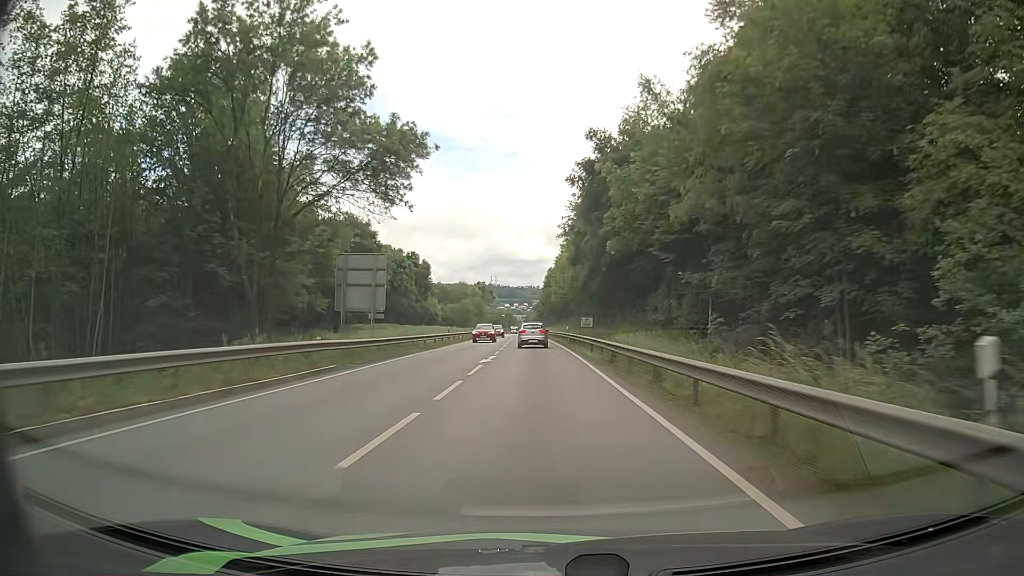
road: primary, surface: asphalt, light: Day
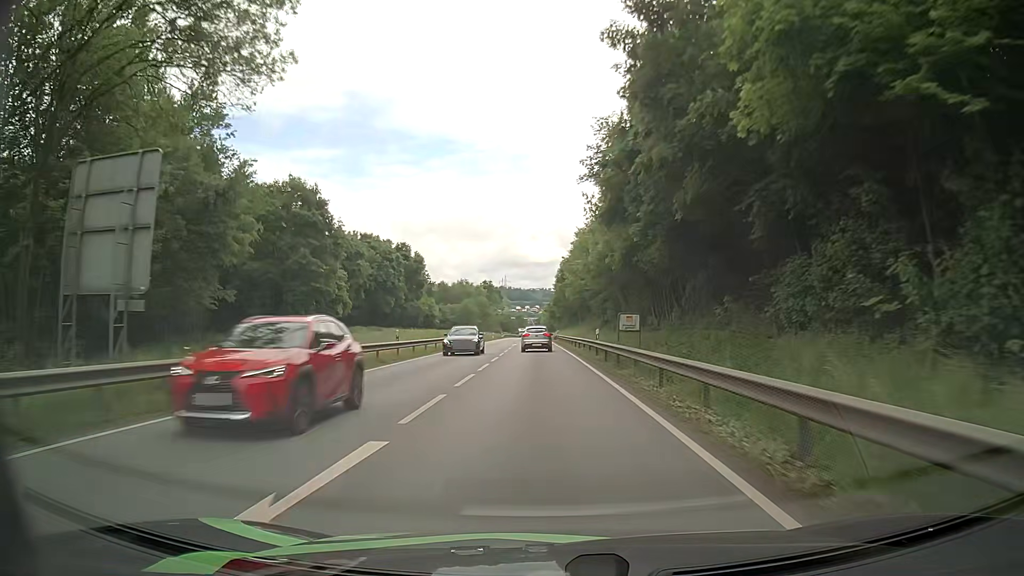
(-0.2, +21.1) m; -1°
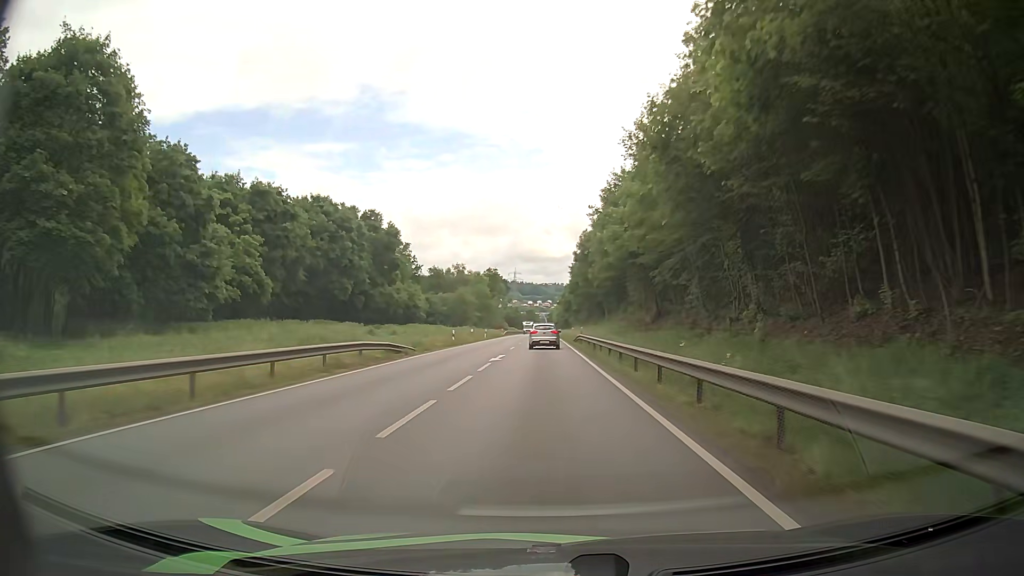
(-0.3, +31.2) m; -1°
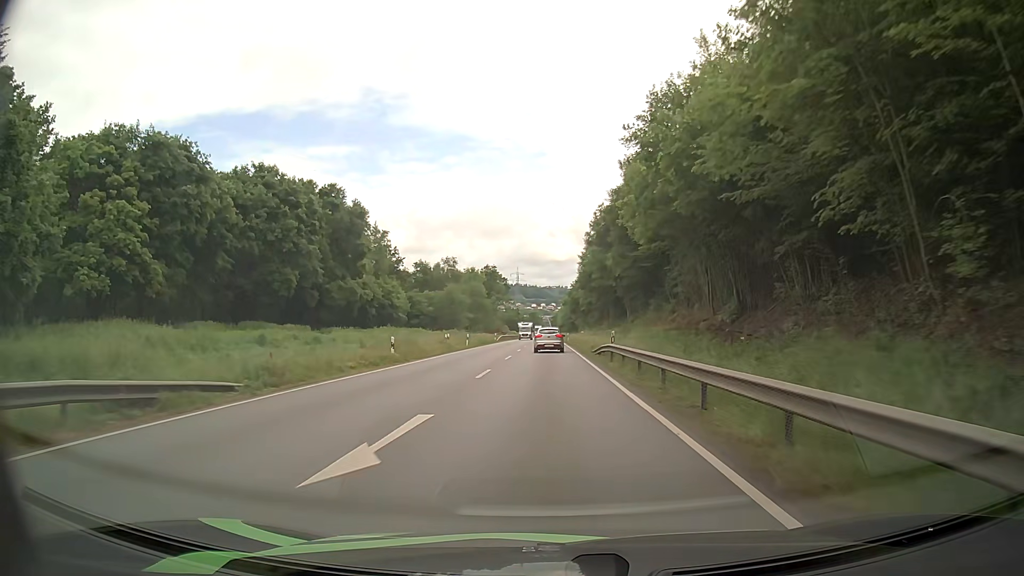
(0.0, +20.1) m; 0°
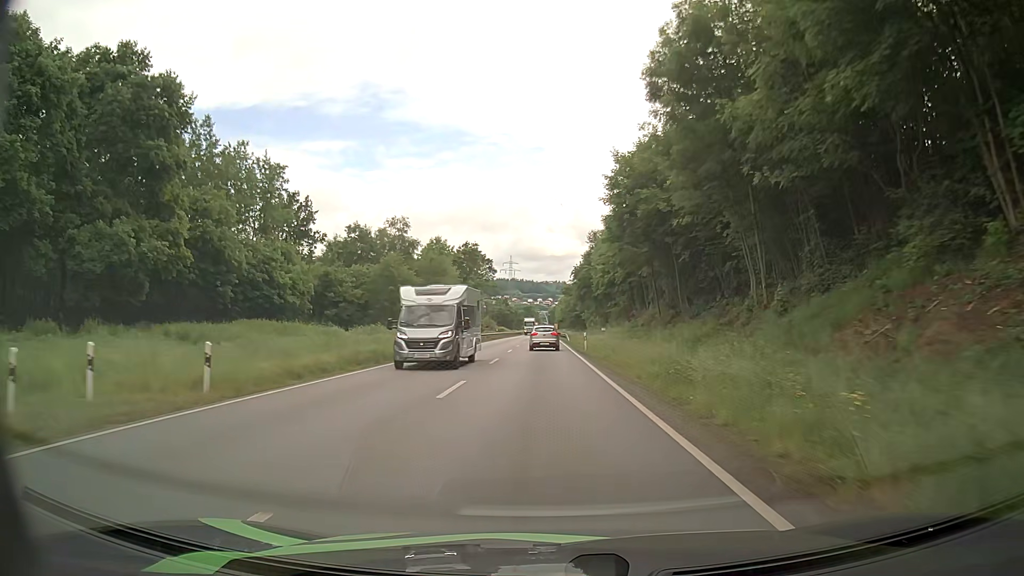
(-0.1, +42.4) m; 0°
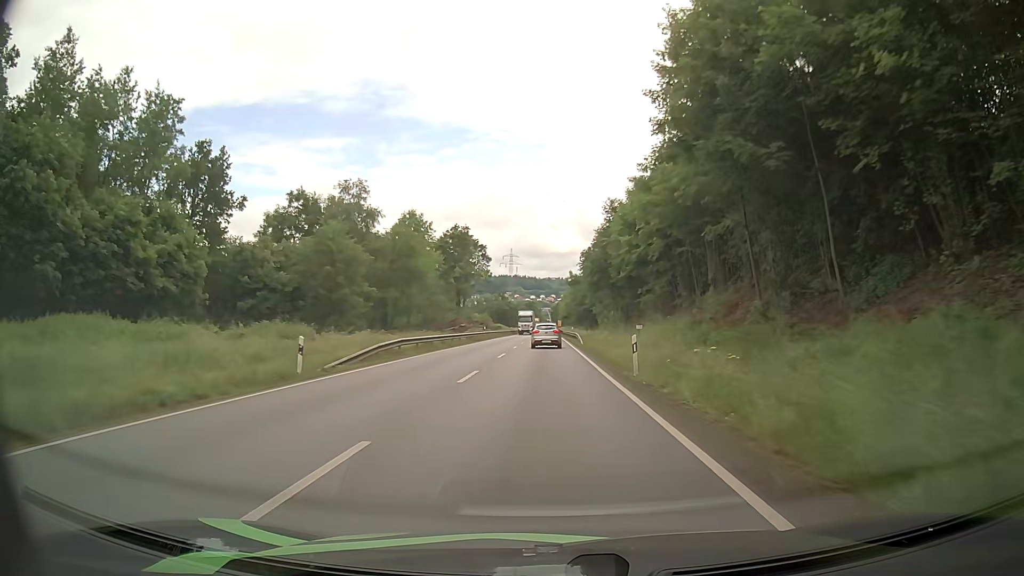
(-0.2, +21.3) m; -1°
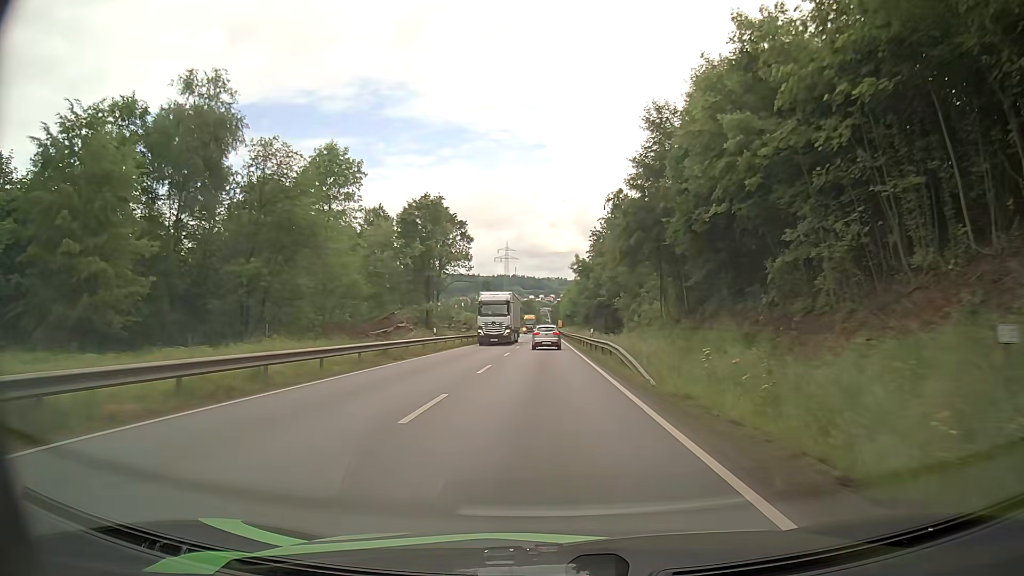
(-0.2, +30.6) m; 0°
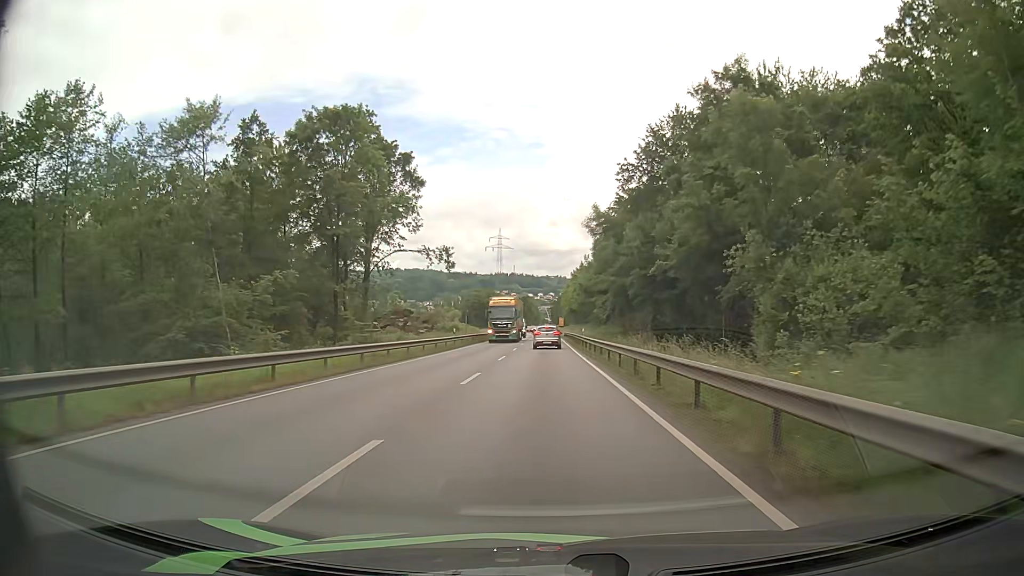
(+0.1, +39.7) m; 0°
